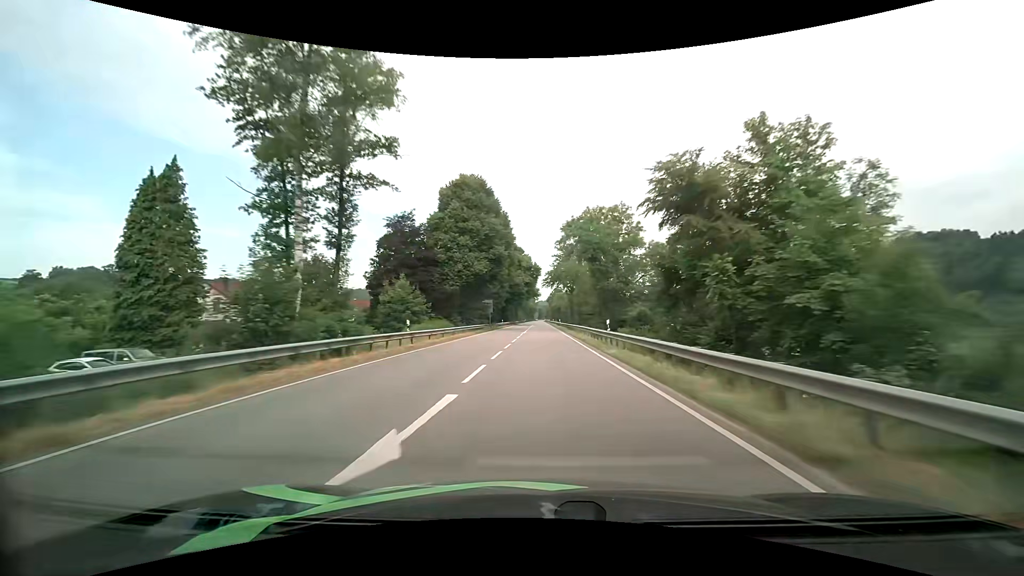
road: primary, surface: asphalt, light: Day
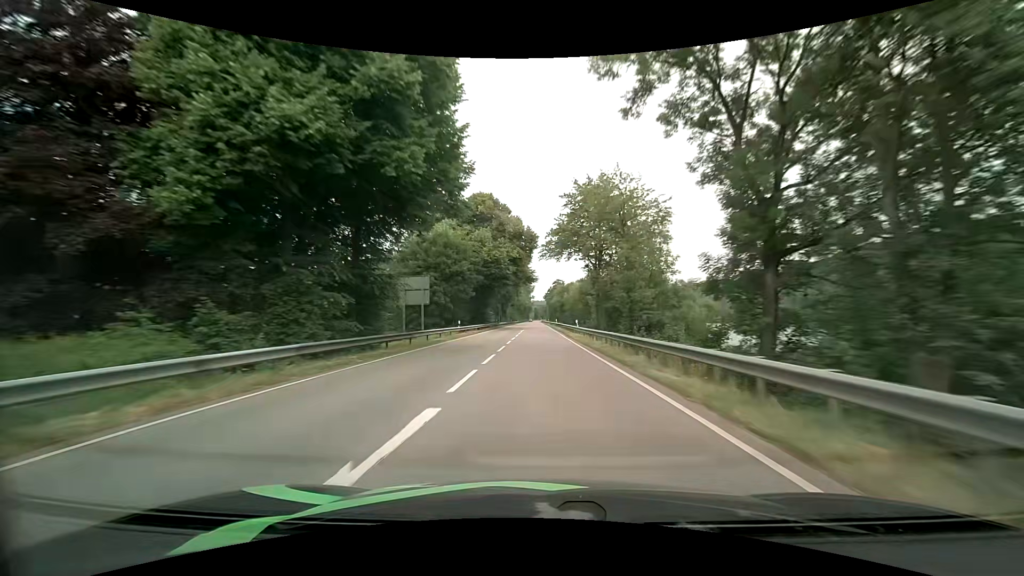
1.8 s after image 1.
(+0.2, +43.6) m; +1°
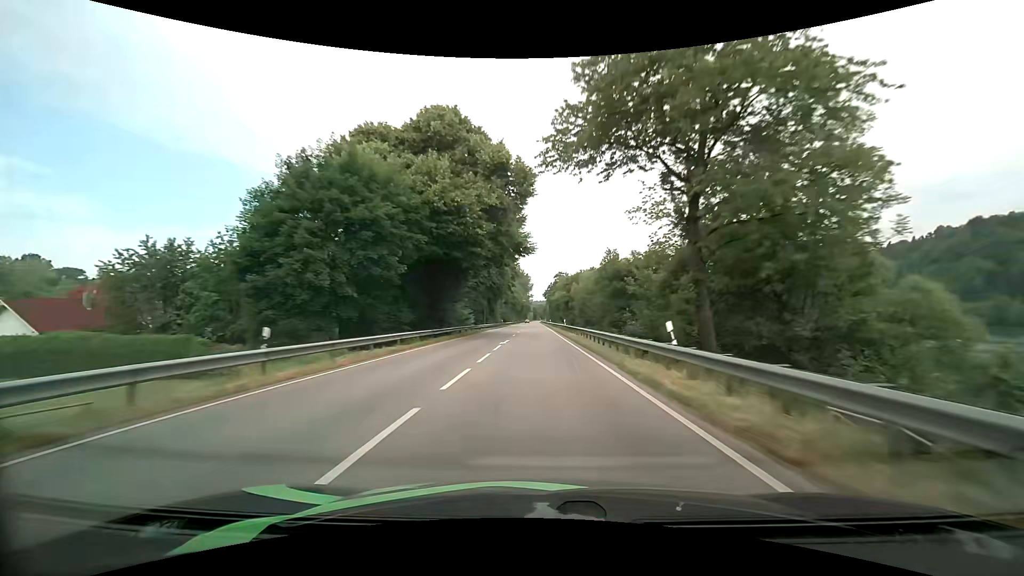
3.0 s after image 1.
(0.0, +29.4) m; 0°
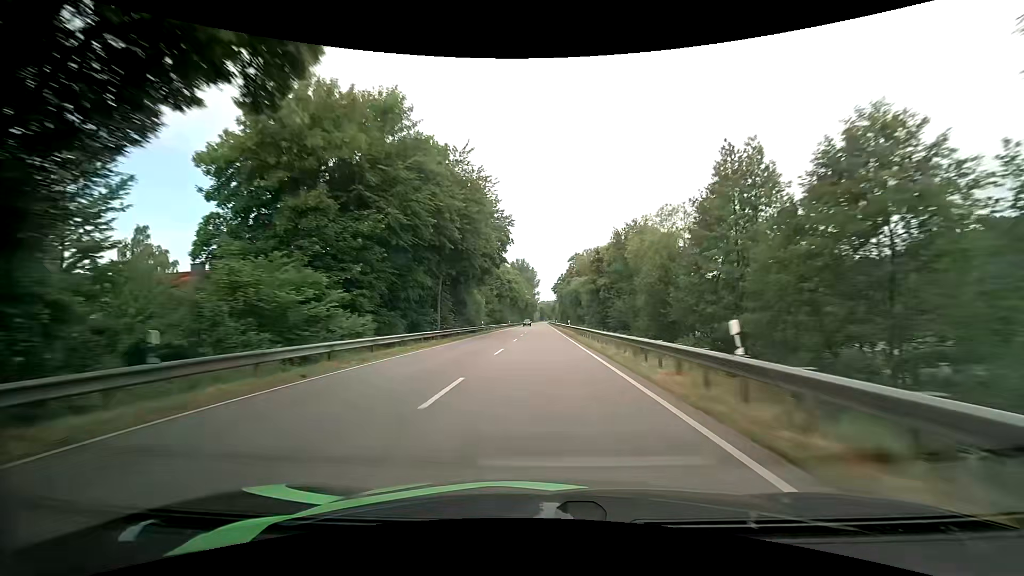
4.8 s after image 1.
(0.0, +44.8) m; 0°
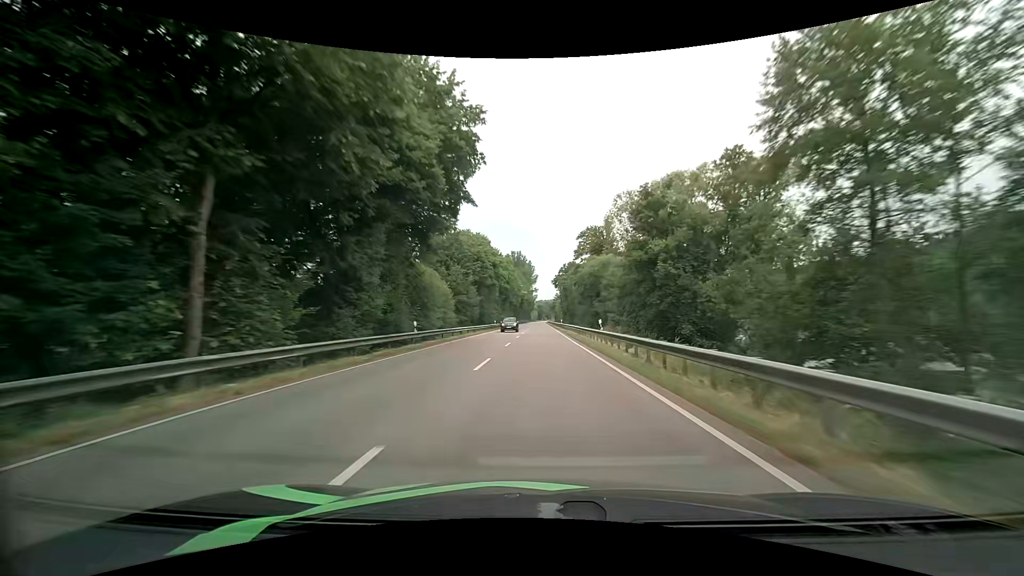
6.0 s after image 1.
(-0.1, +30.3) m; 0°
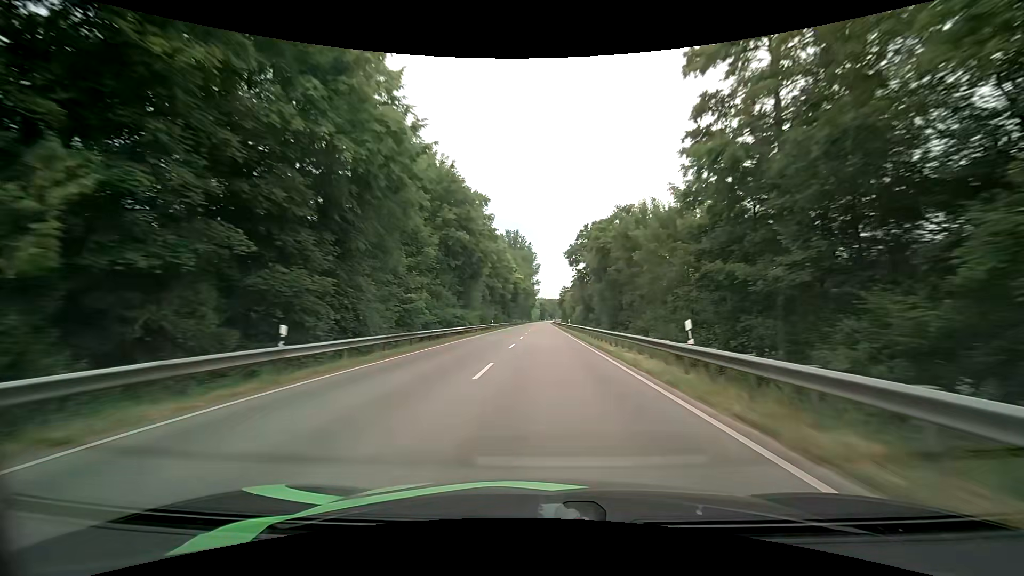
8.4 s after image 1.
(-0.2, +61.7) m; -1°
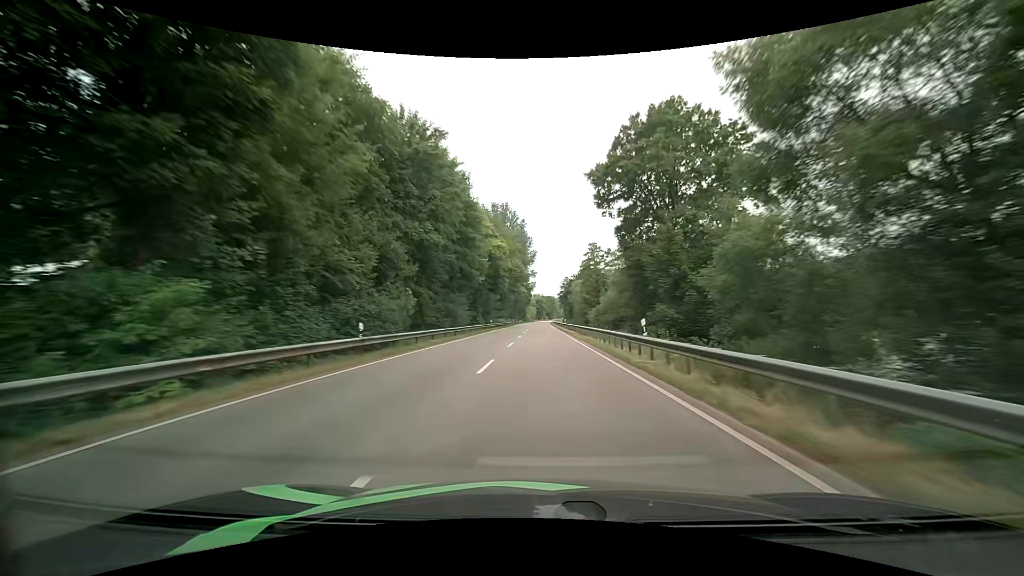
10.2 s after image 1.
(+0.6, +46.7) m; +1°
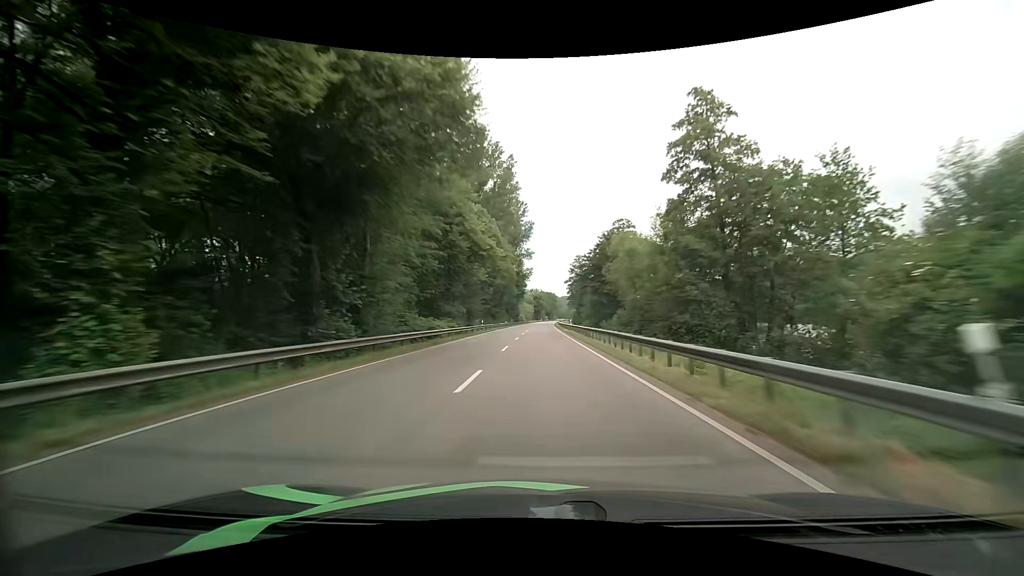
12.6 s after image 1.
(+0.2, +62.7) m; 0°
(0, +10) (0, +20) (0, +30) (0, +40) (+1, +50) (+1, +60) (+1, +70) (+1, +80) (+1, +90) (+2, +100) m
